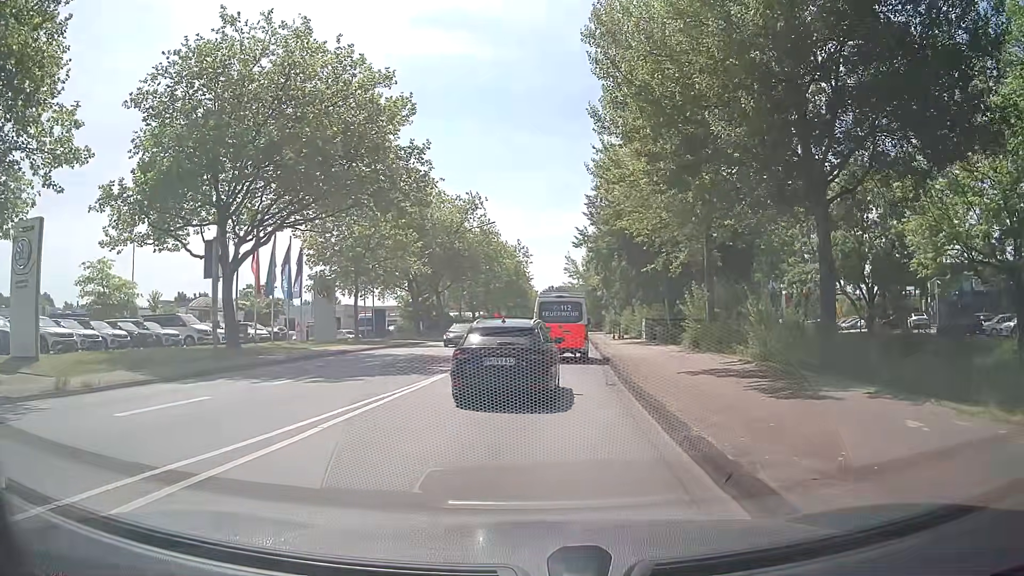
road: secondary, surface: asphalt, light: Day
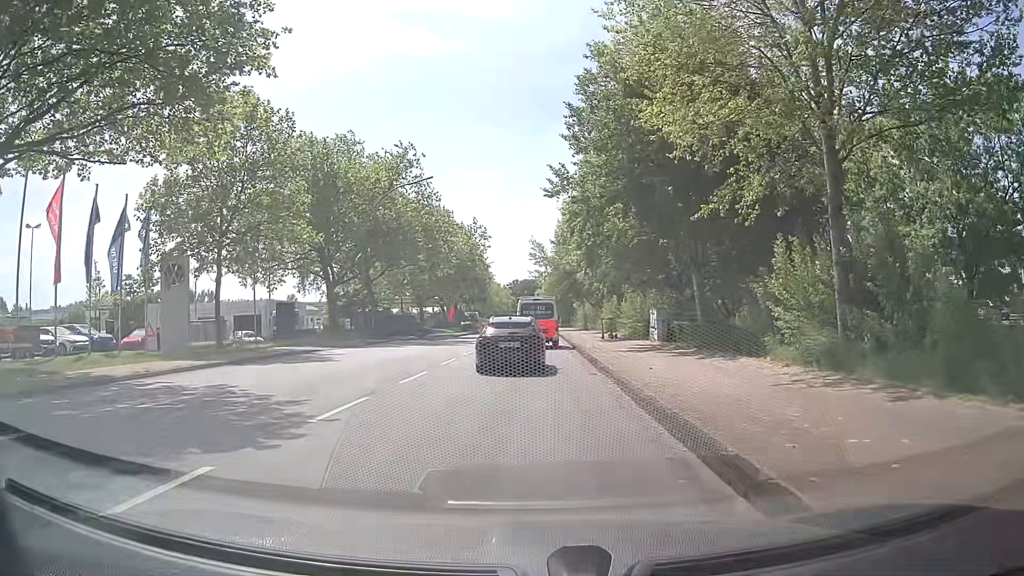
(+0.5, +17.2) m; +4°
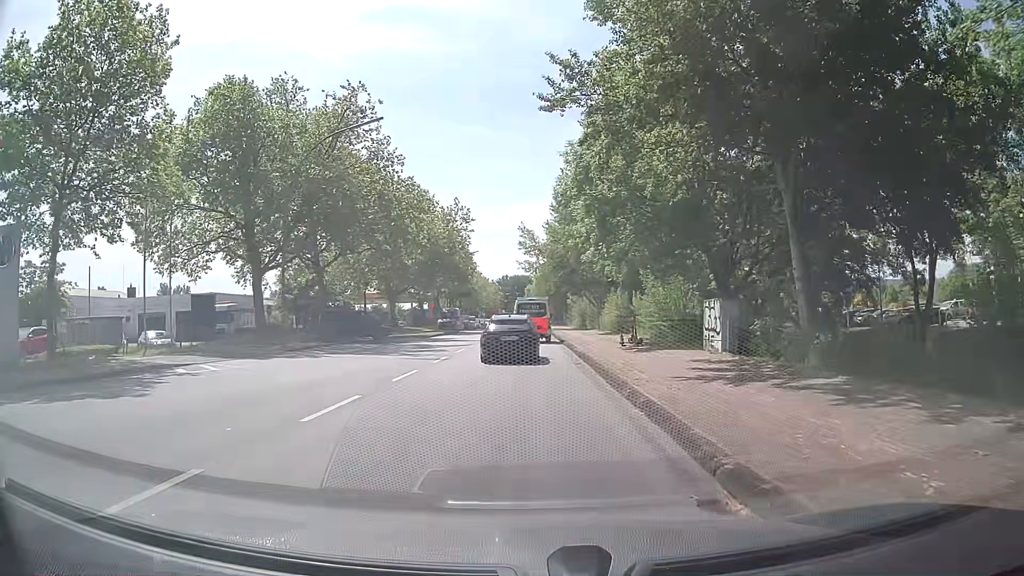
(-0.1, +12.3) m; 0°
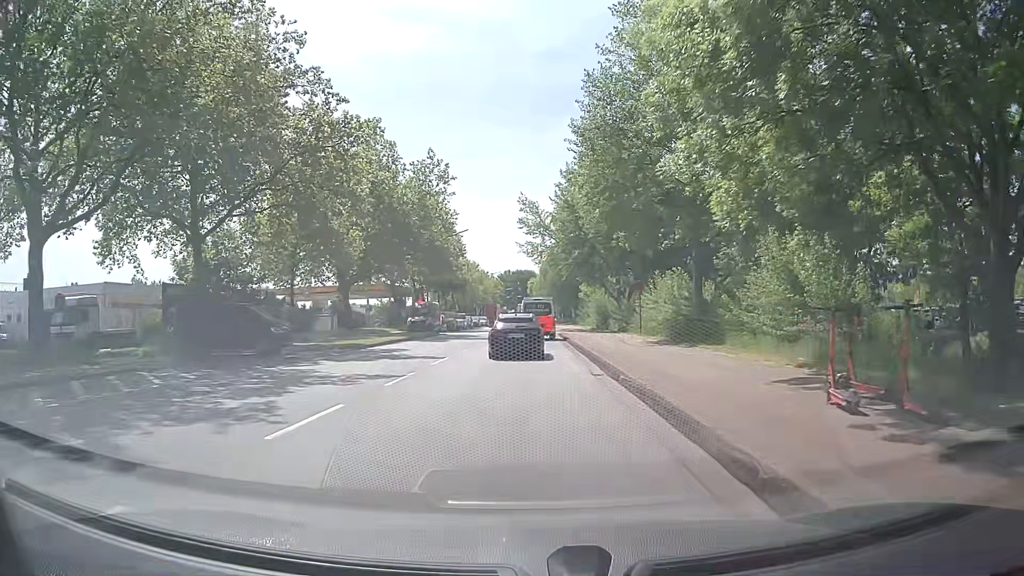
(-0.1, +19.6) m; 0°
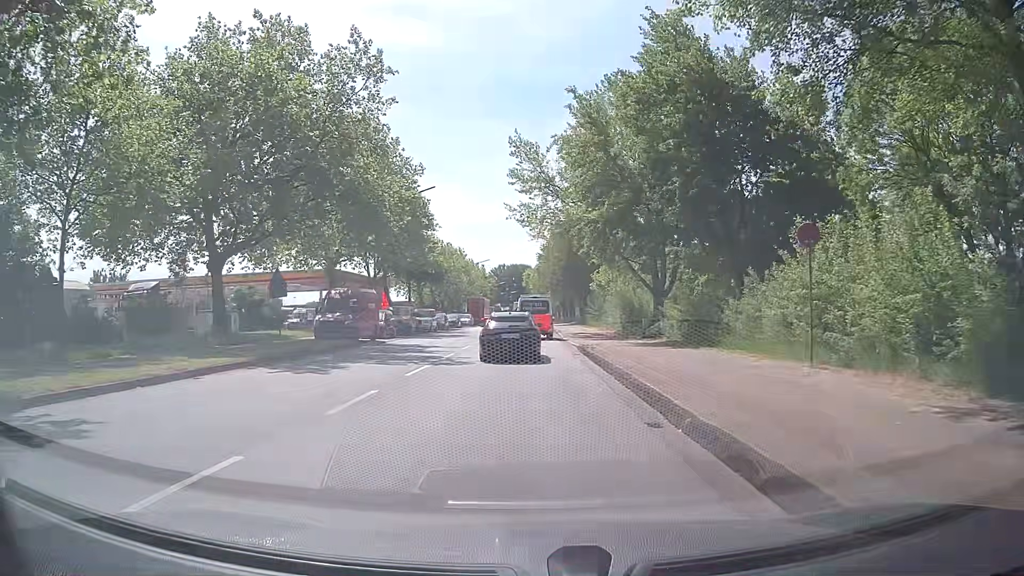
(-0.2, +22.2) m; -1°
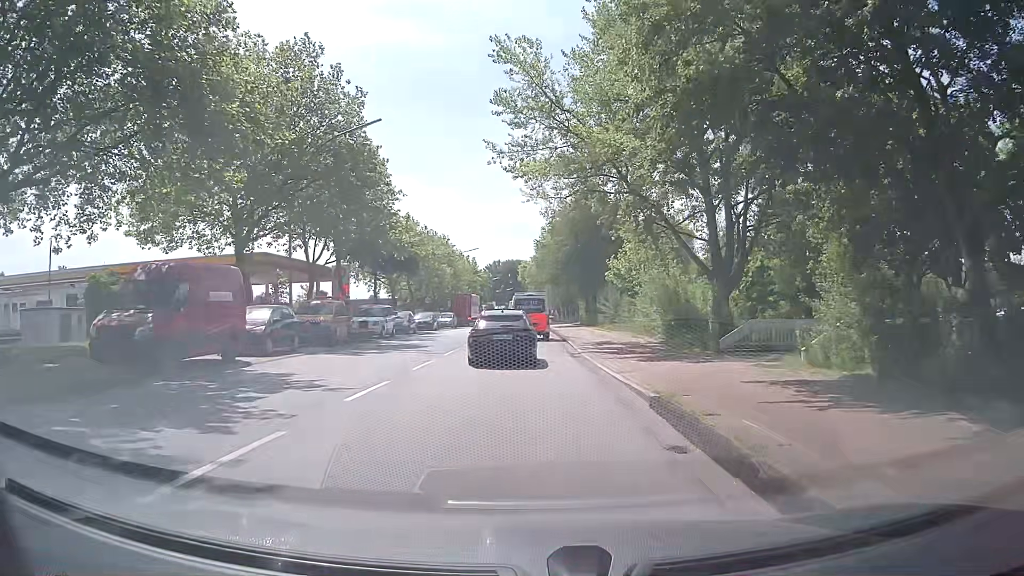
(+0.3, +16.6) m; +1°
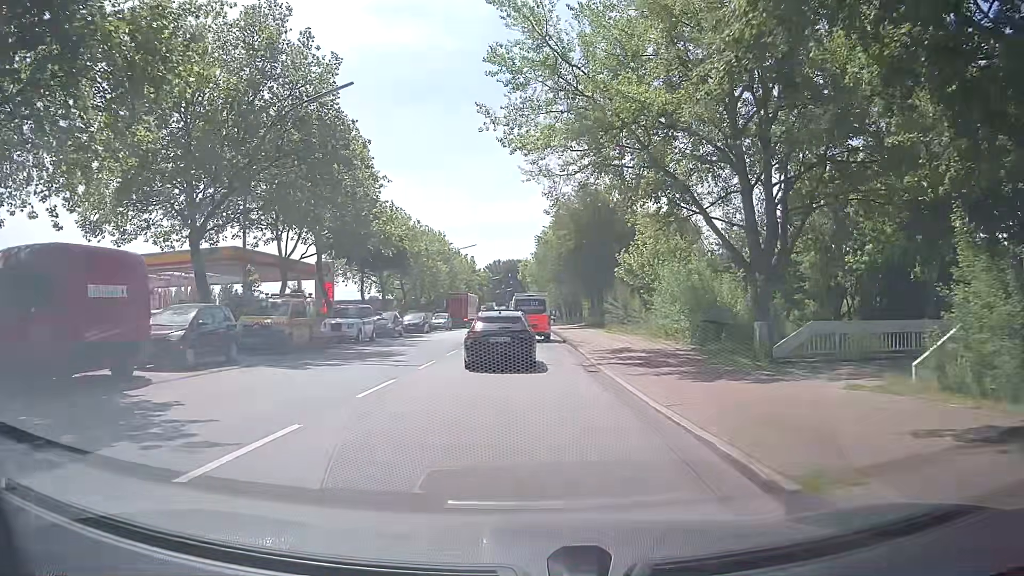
(0.0, +5.4) m; 0°
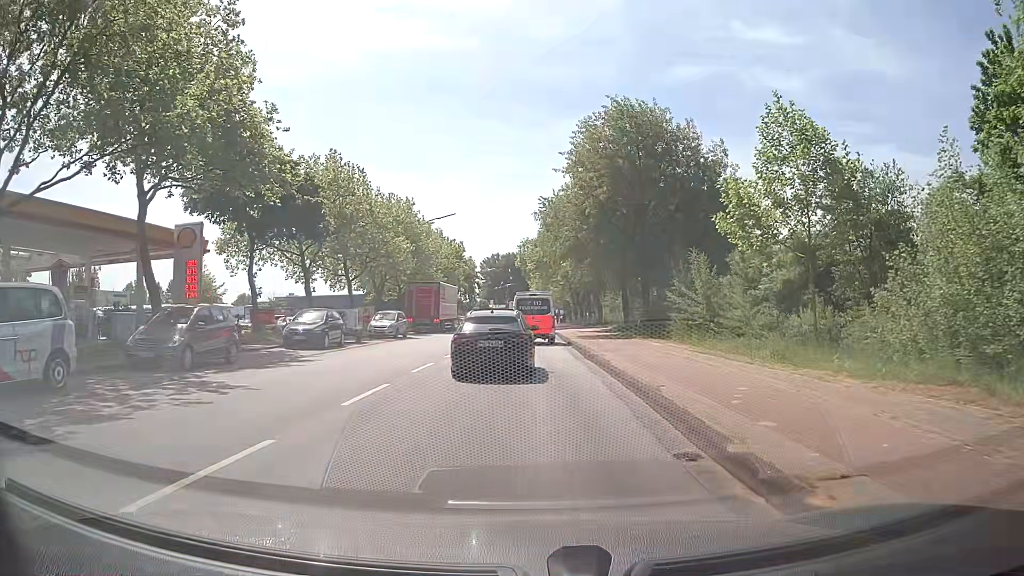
(0.0, +25.0) m; 0°
(0, +10) (0, +20) (0, +30) (0, +40) (0, +50) (0, +60) (0, +70) (-1, +80) (-1, +90) (-1, +100) m
